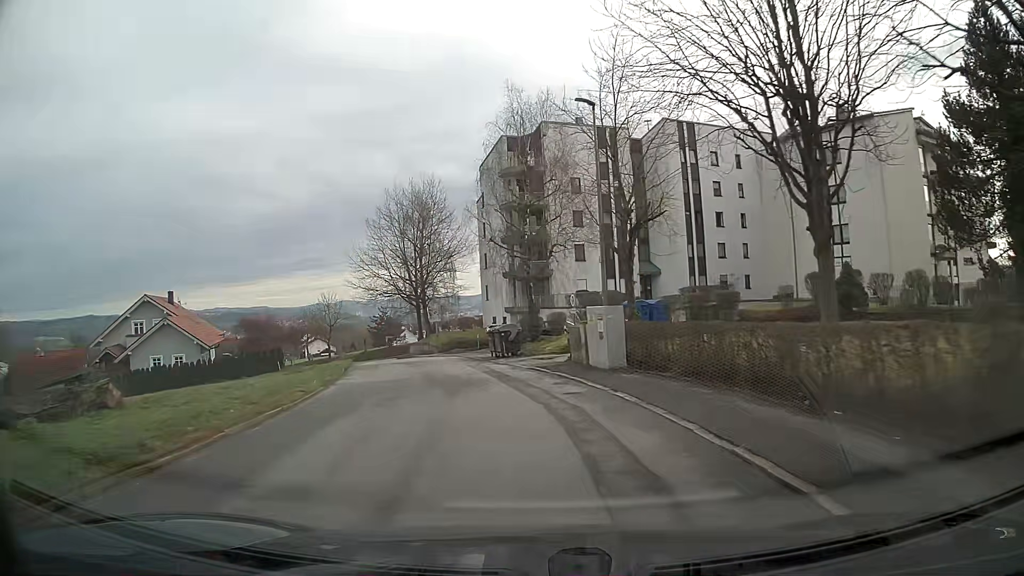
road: unclassified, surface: asphalt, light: Day
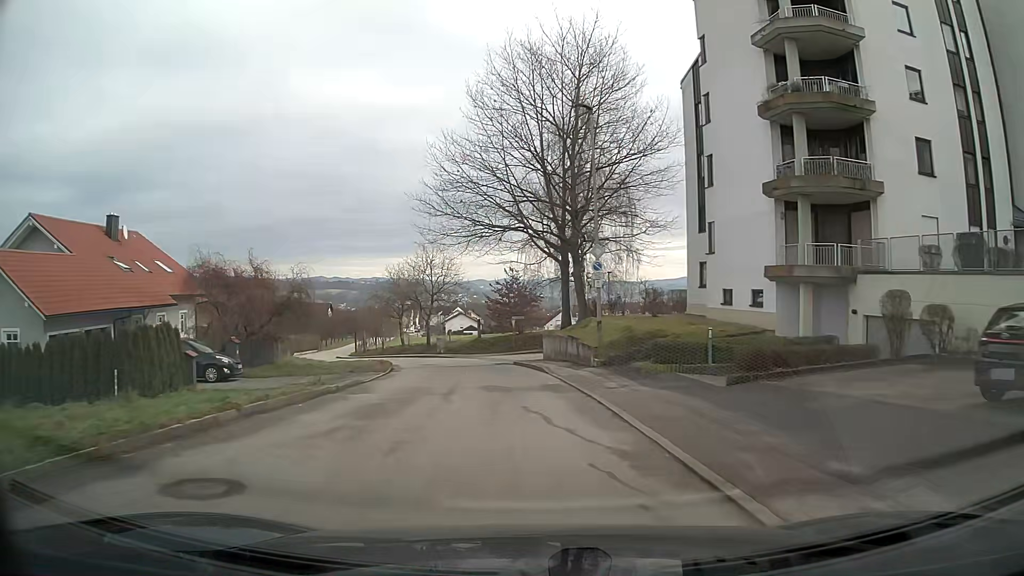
(-4.3, +32.4) m; -14°
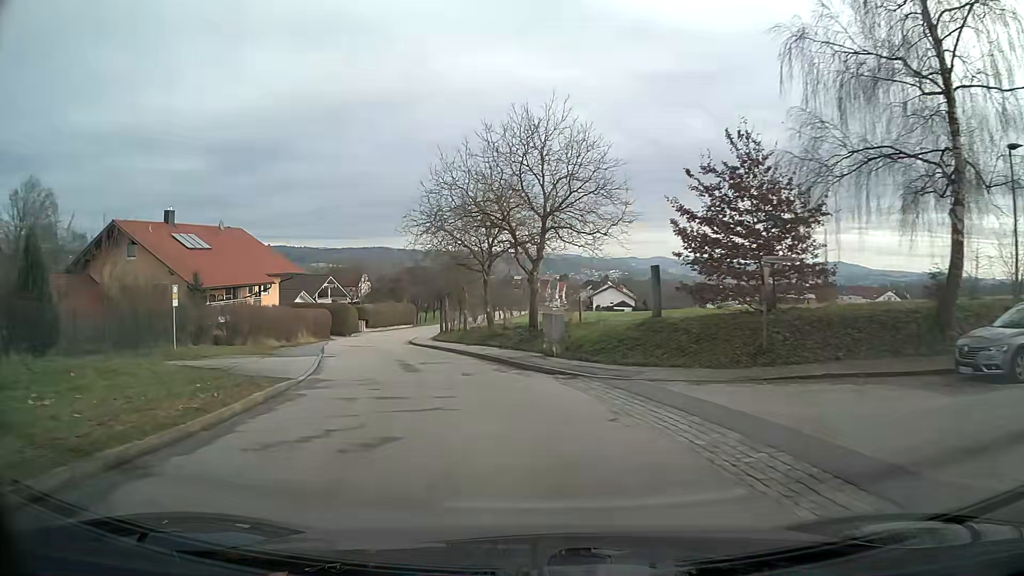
(-3.2, +33.0) m; -14°
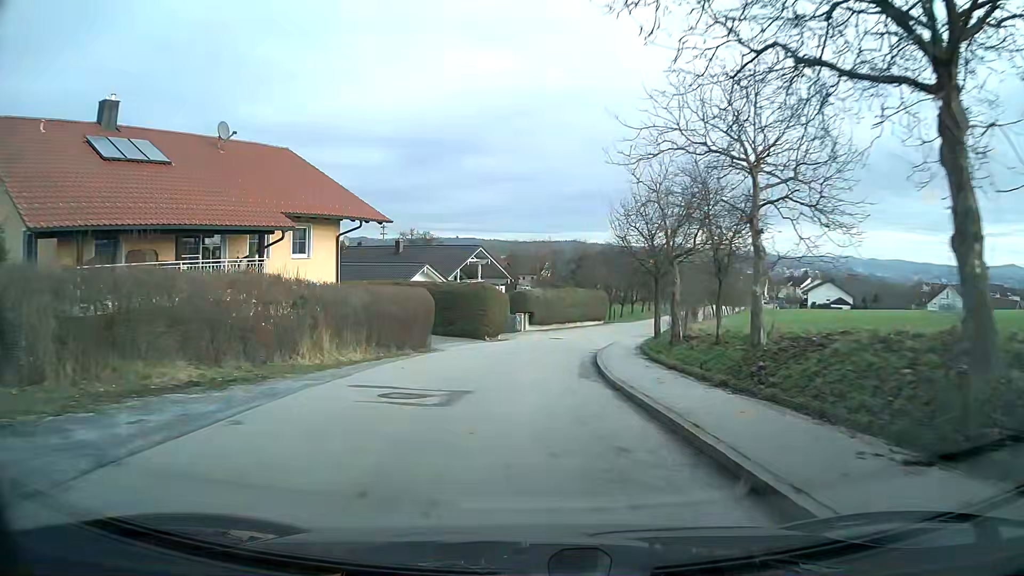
(-3.9, +26.6) m; -15°
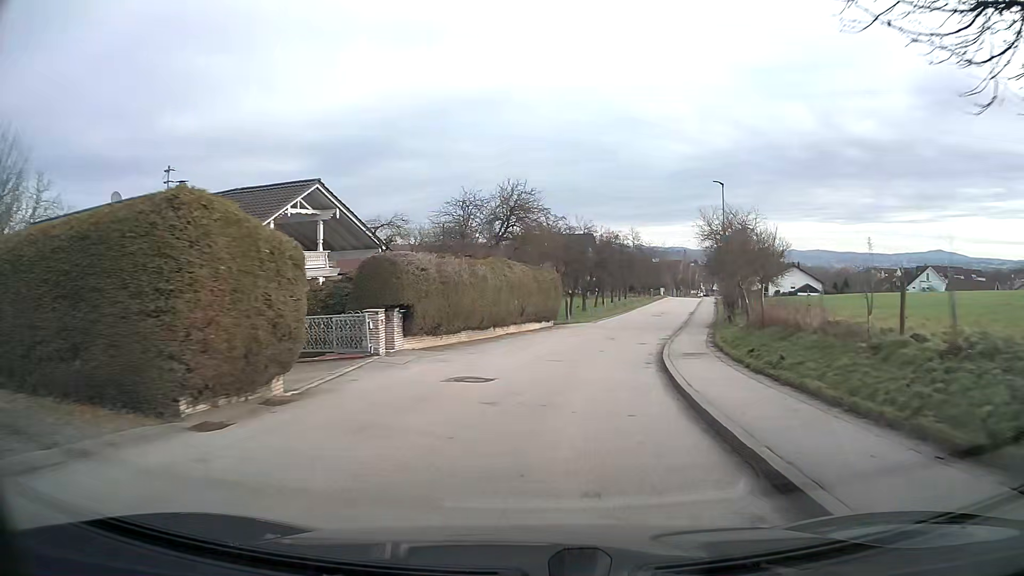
(+1.6, +27.8) m; +9°
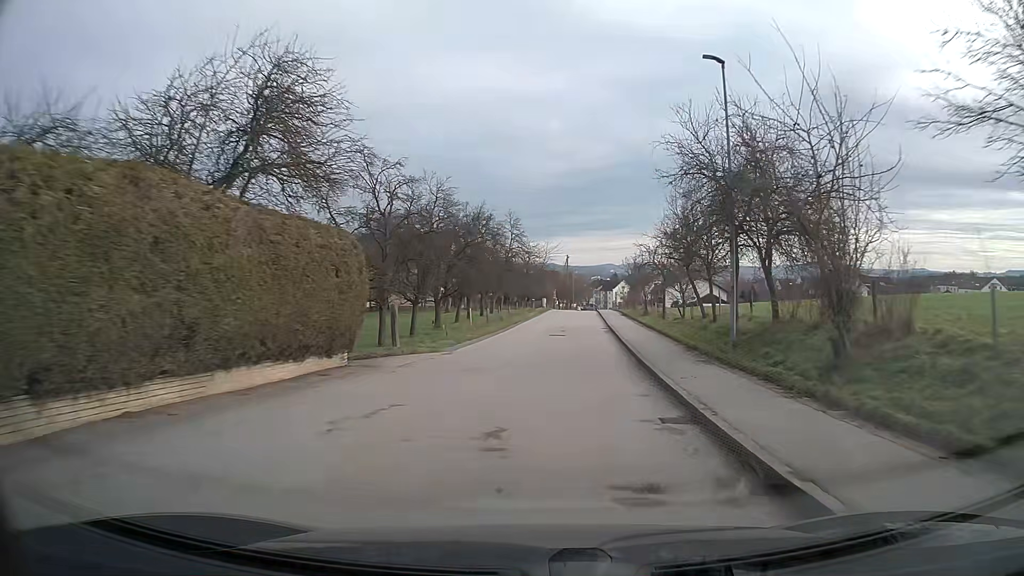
(+2.1, +21.3) m; +11°
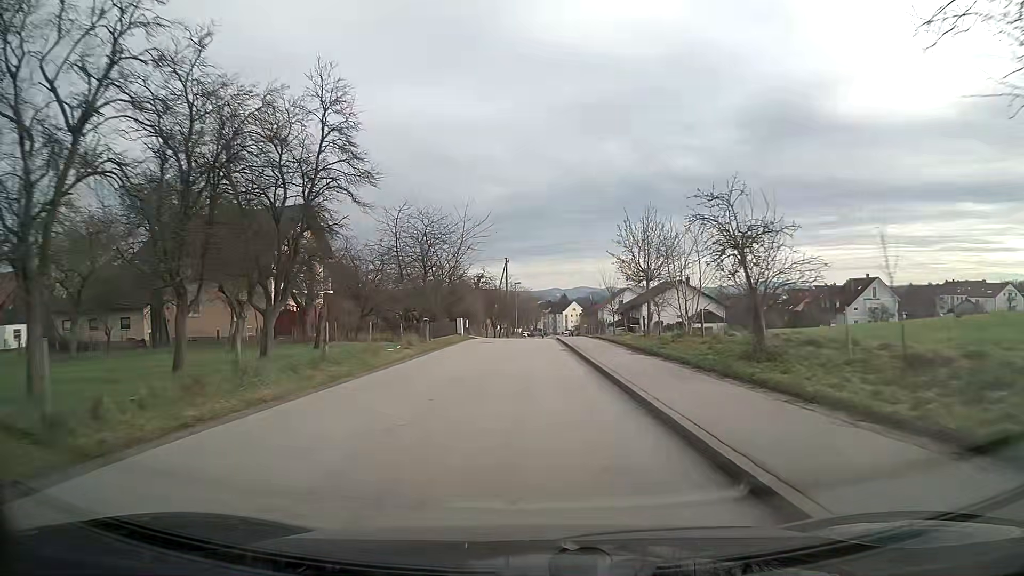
(+1.8, +36.6) m; +3°
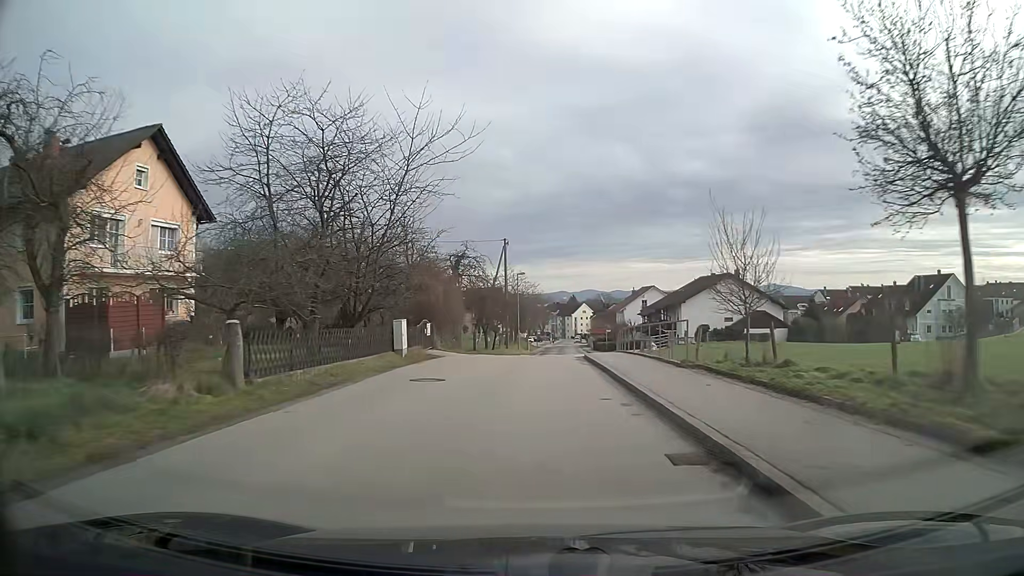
(-0.1, +22.1) m; 0°
